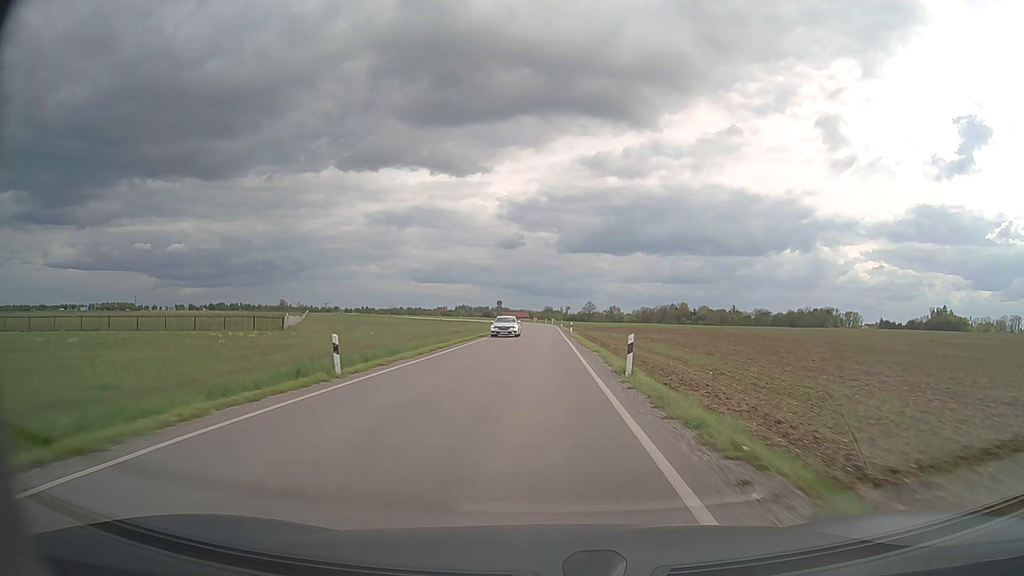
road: secondary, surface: asphalt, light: Day
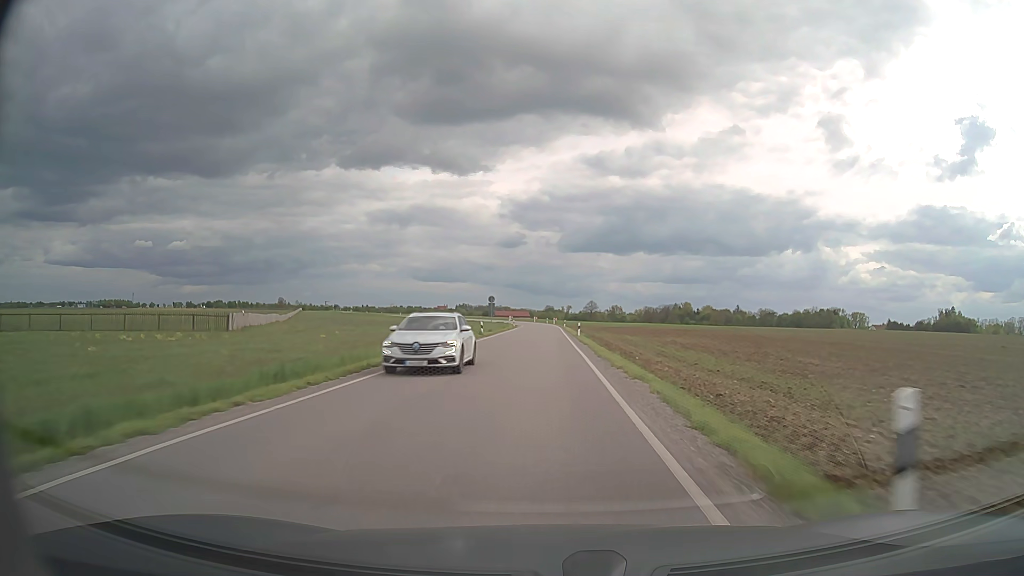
(0.0, +12.2) m; 0°
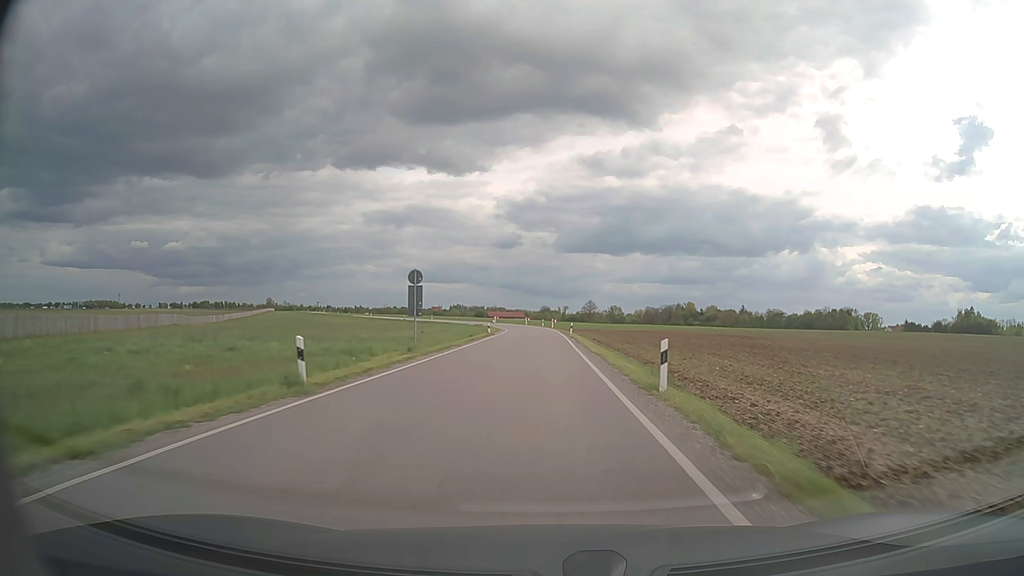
(+0.1, +35.1) m; 0°
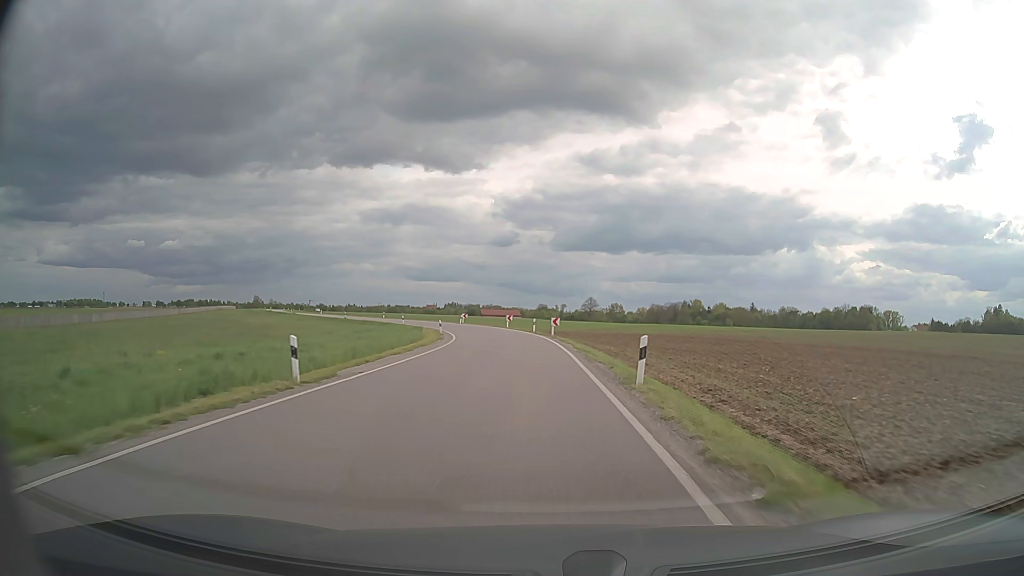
(+0.2, +43.4) m; 0°
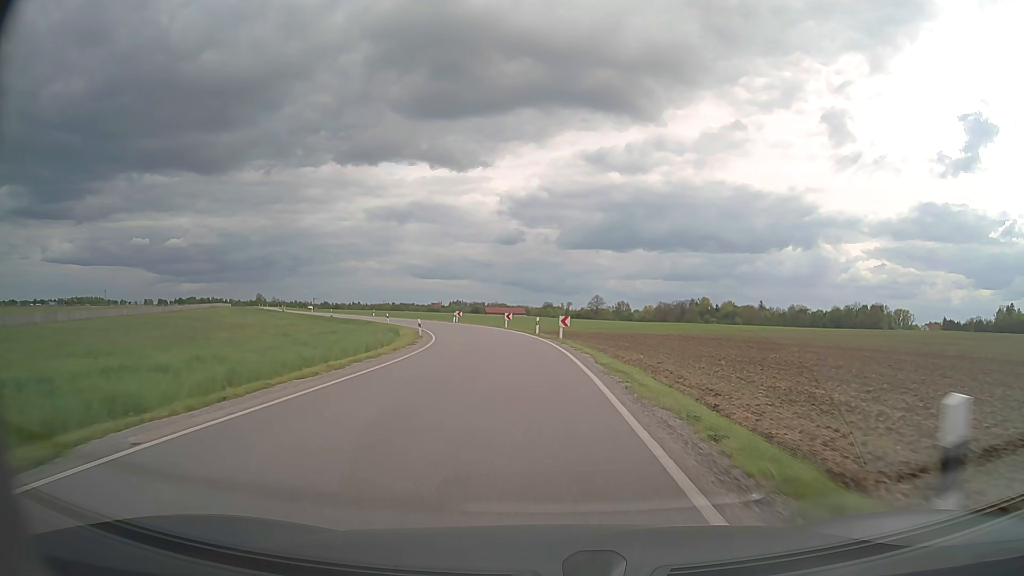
(0.0, +10.0) m; 0°
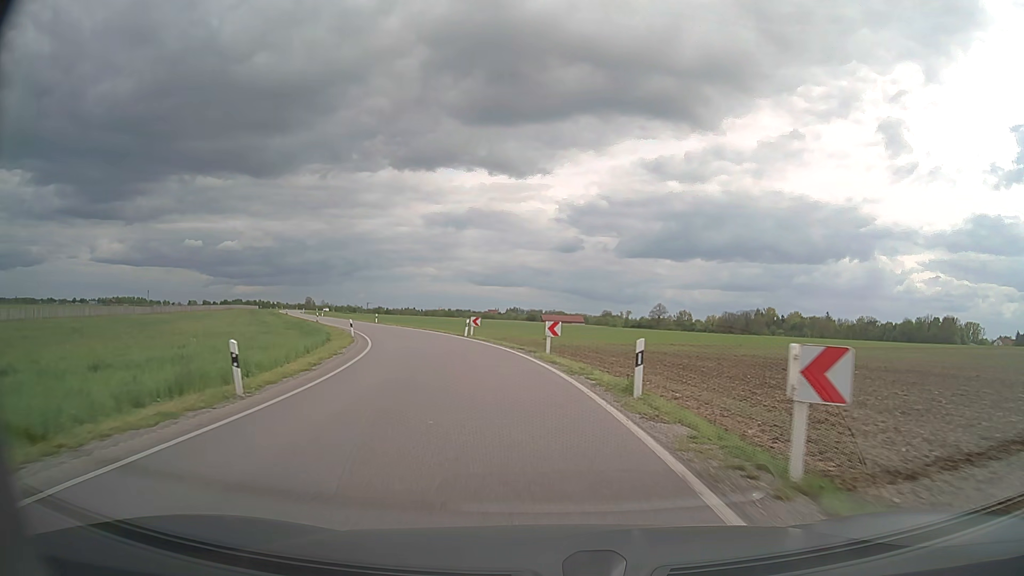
(-0.9, +28.1) m; -5°
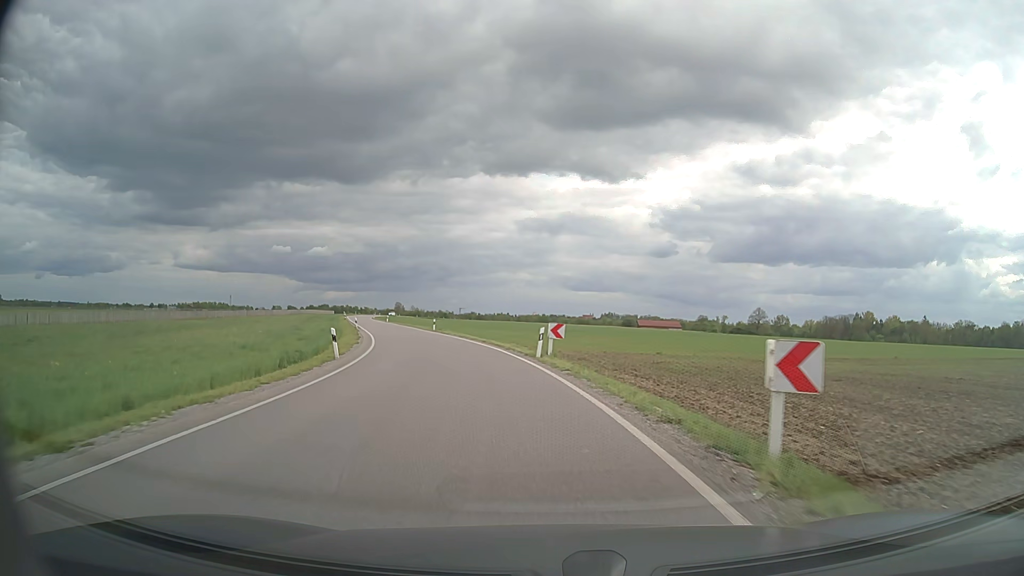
(-1.1, +17.5) m; -8°
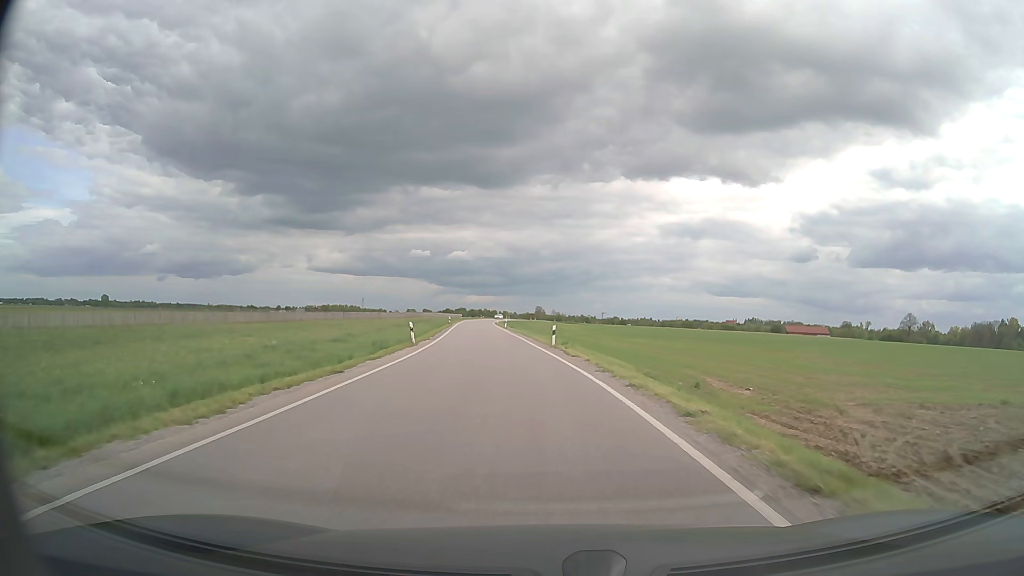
(-2.9, +25.3) m; -12°
(0, +10) (-1, +20) (-2, +30) (-3, +40) (-3, +50) (-5, +60) (-6, +70) (-7, +80) (-8, +90) (-9, +100) m
